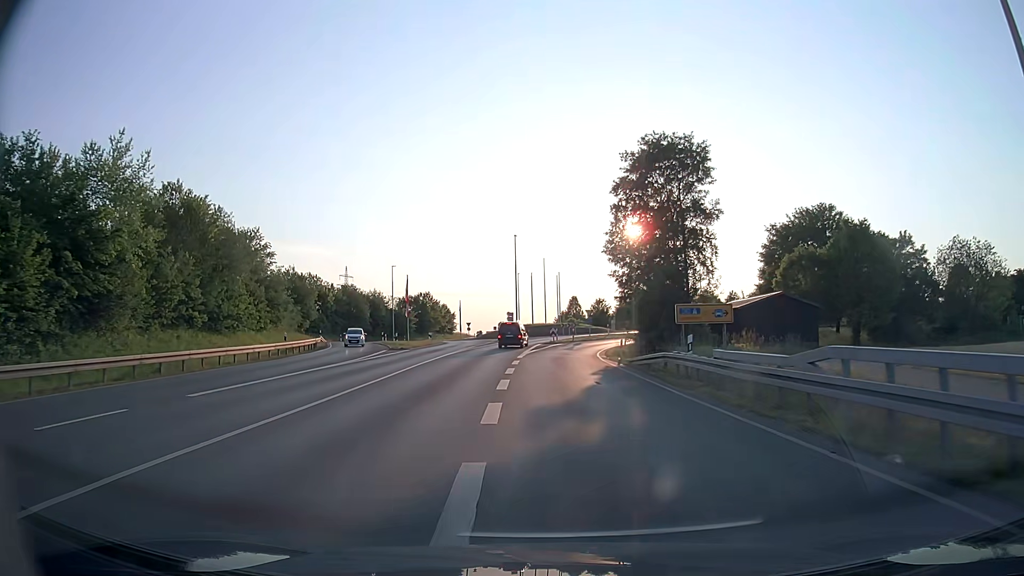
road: primary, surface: asphalt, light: Day
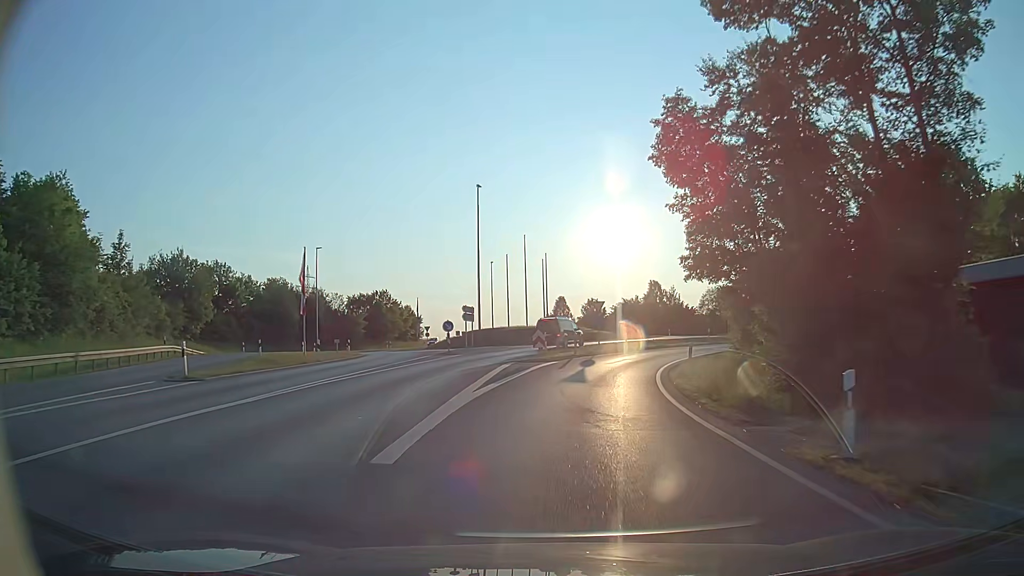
(+0.1, +26.8) m; +1°
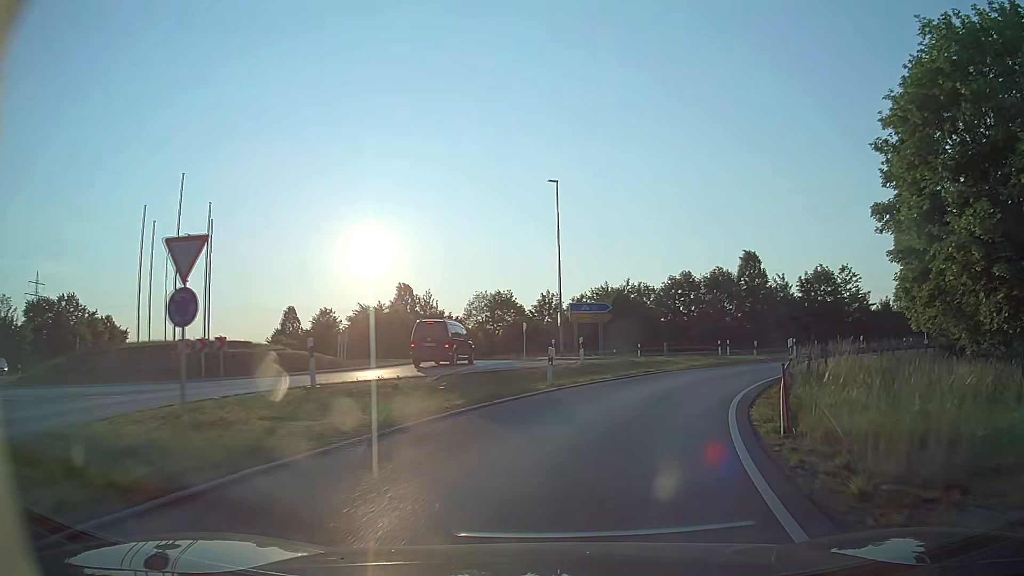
(+4.2, +30.7) m; +20°
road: trunk_link
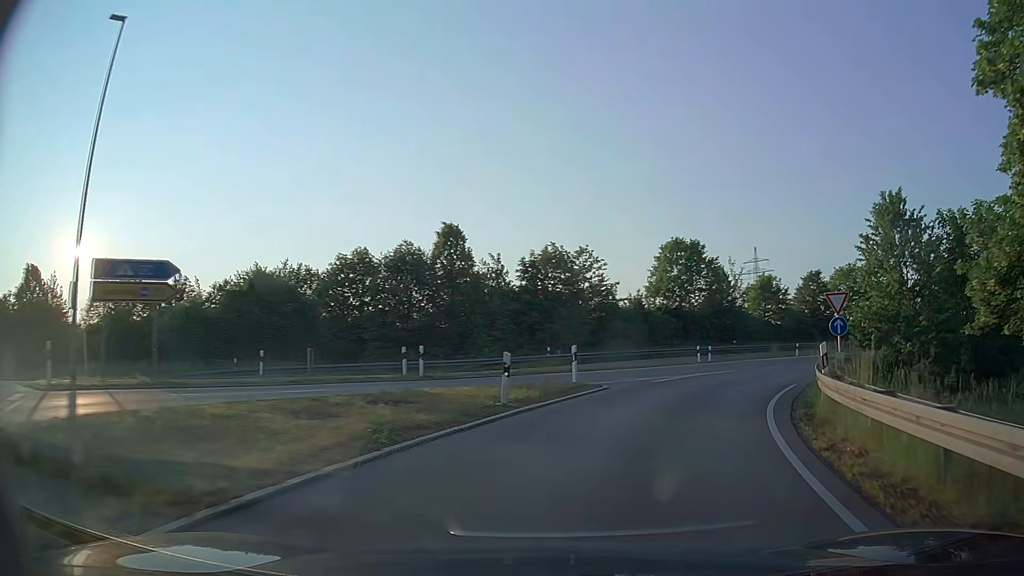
(+5.1, +22.1) m; +26°
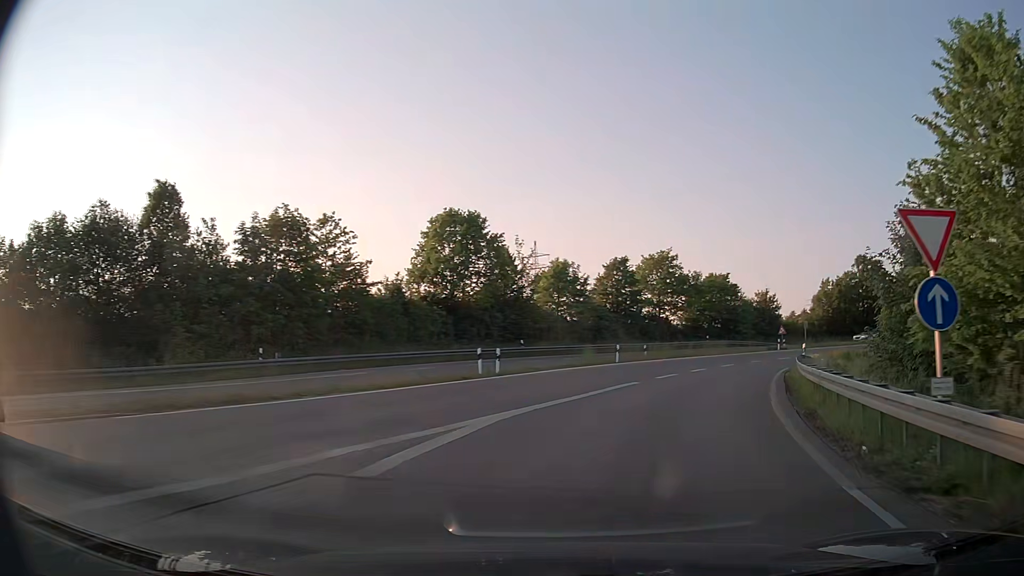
(+2.7, +15.3) m; +20°
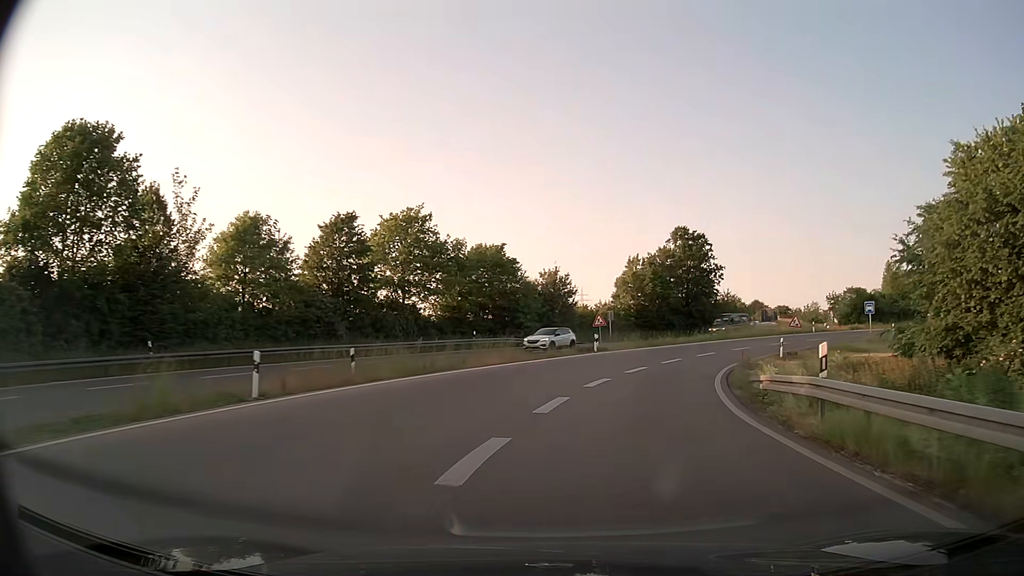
(+4.8, +23.9) m; +21°
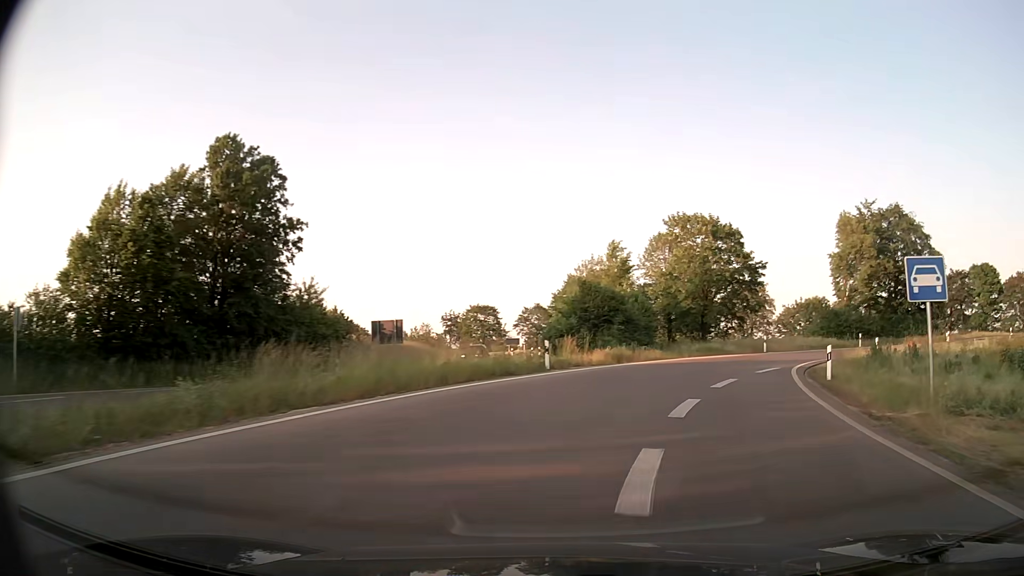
(+10.7, +40.6) m; +34°
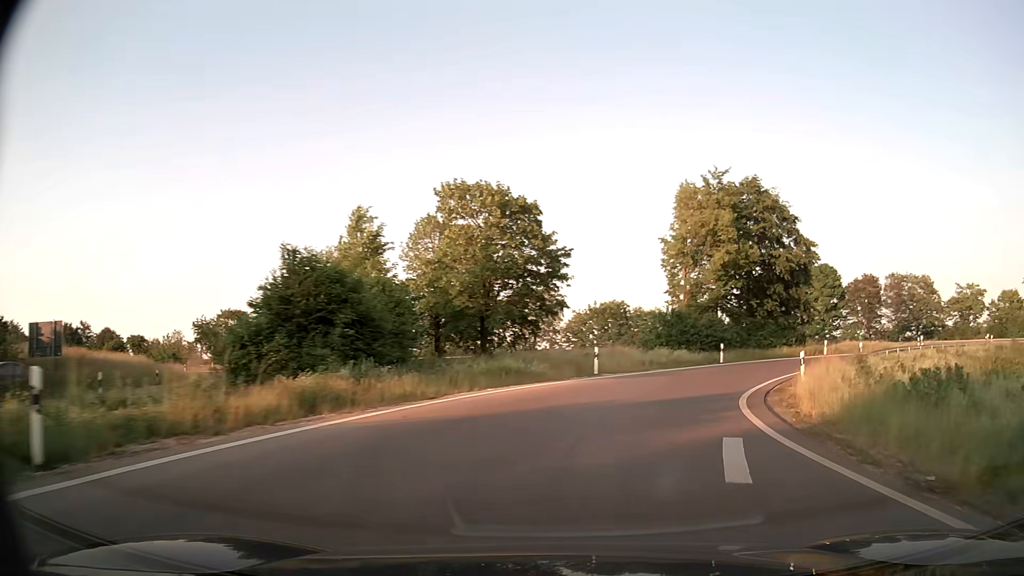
(+2.8, +16.5) m; +19°
(+1, +10) (+4, +19) (+9, +28) (+15, +36) (+23, +42) (+32, +46) (+42, +49) (+52, +50) (+62, +49) (+72, +47) m
